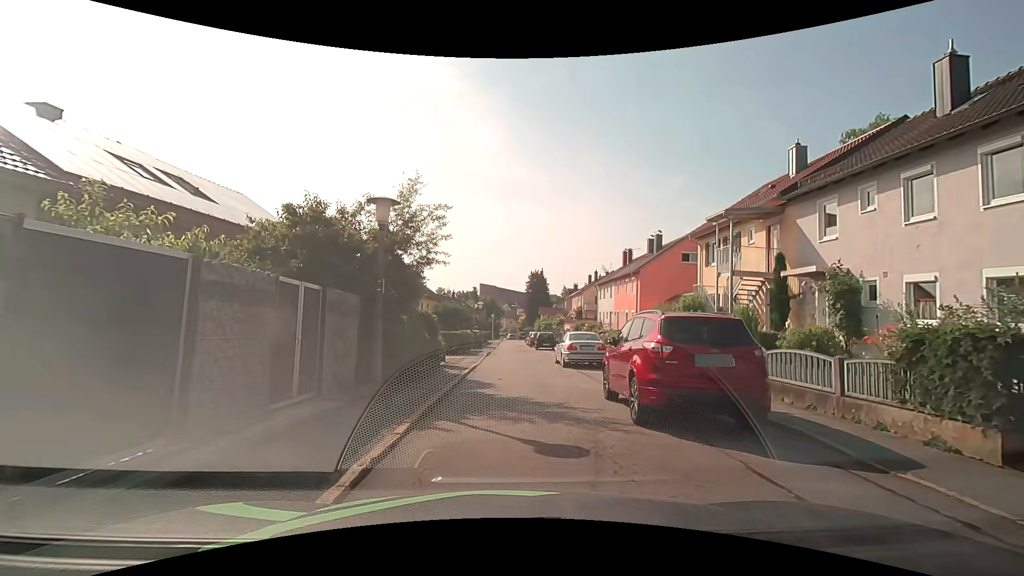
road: residential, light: Day
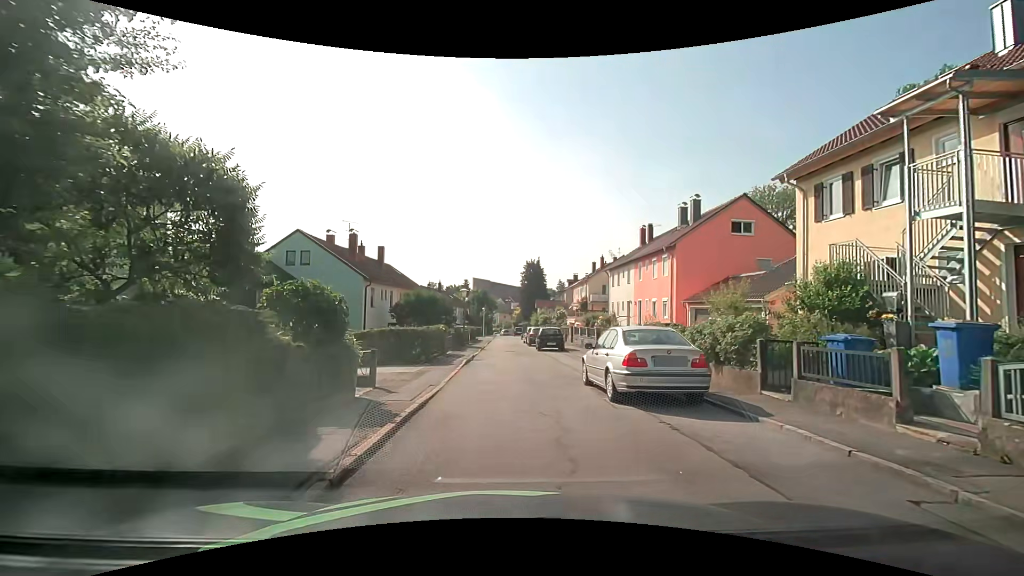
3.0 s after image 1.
(+0.2, +10.3) m; +1°
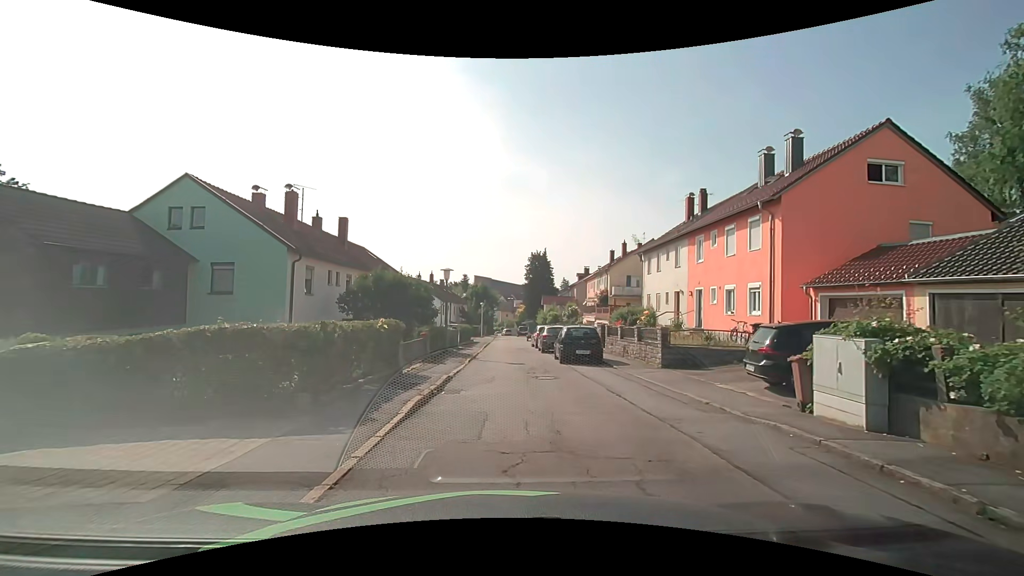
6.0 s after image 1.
(-0.1, +11.3) m; -1°
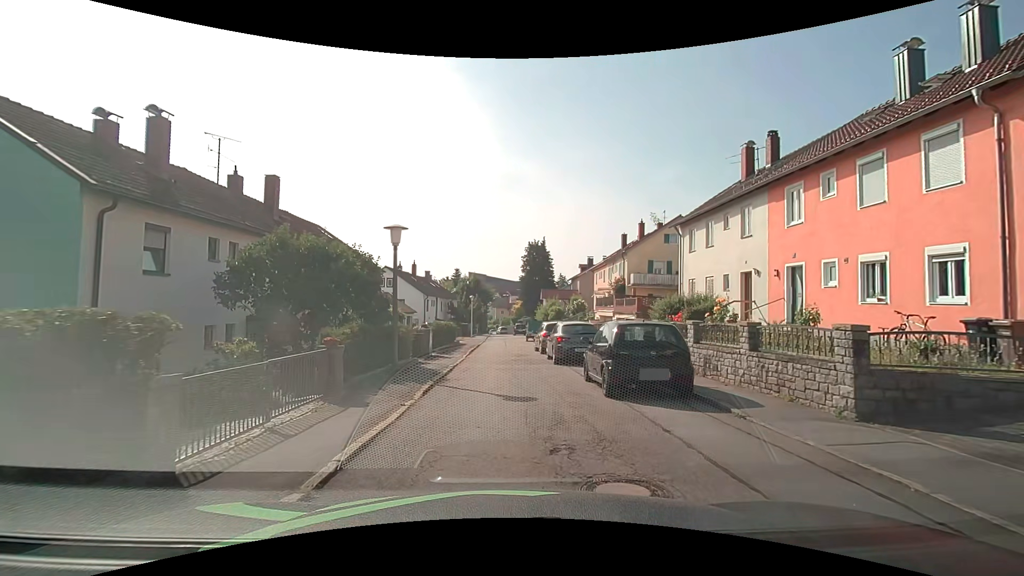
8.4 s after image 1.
(+0.2, +9.5) m; +1°
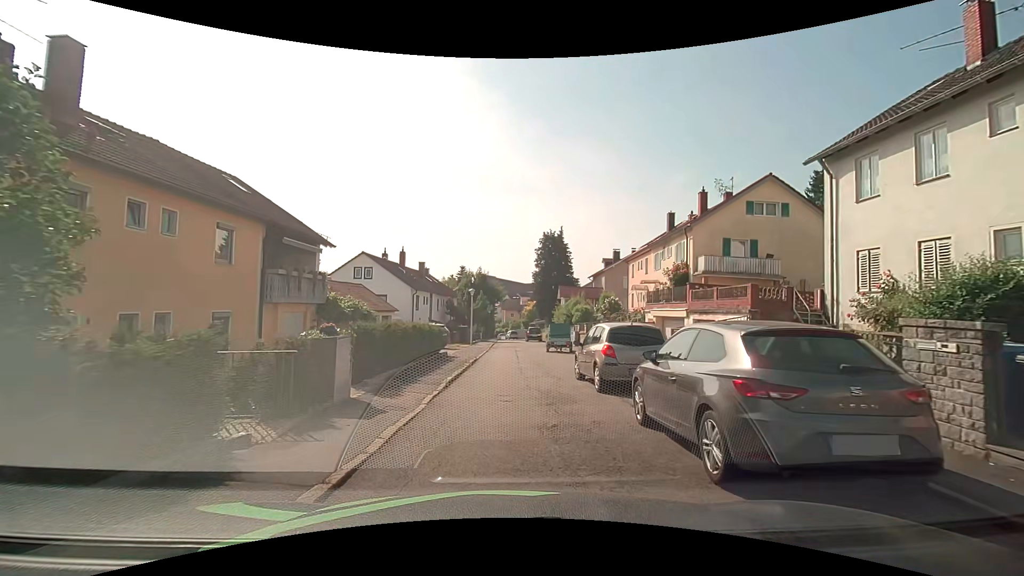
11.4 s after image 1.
(0.0, +12.4) m; 0°
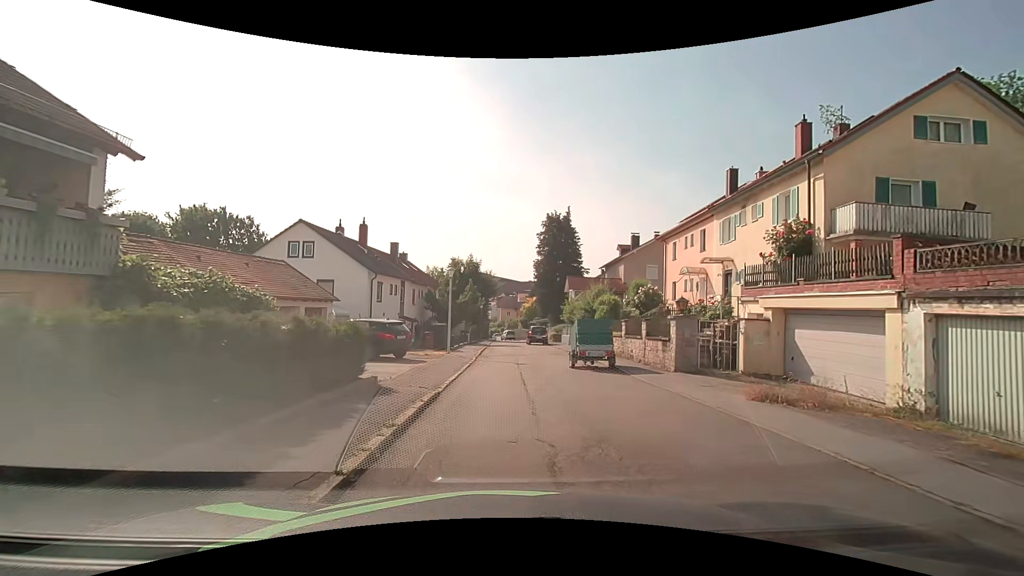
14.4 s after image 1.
(-0.2, +12.2) m; -1°
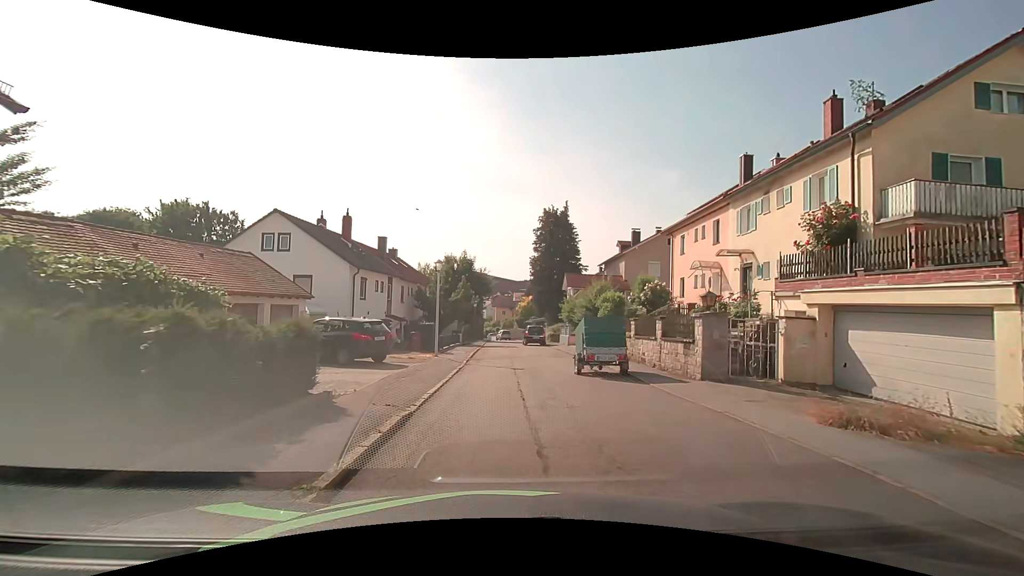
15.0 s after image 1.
(+0.1, +2.5) m; +1°
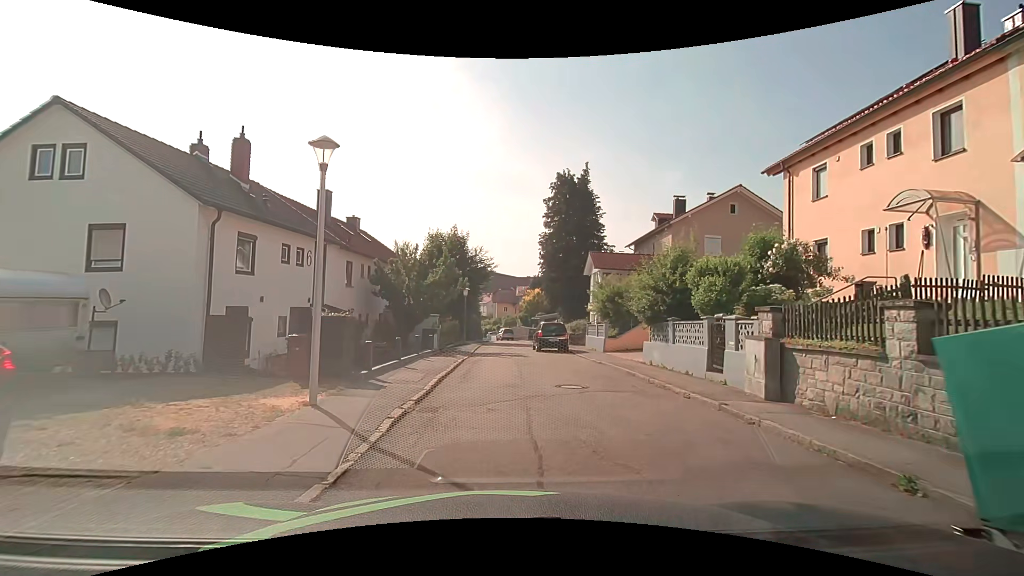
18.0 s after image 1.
(0.0, +13.6) m; 0°
(0, +10) (0, +20) (0, +30) (0, +40) (+1, +50) (+1, +60) (-2, +70) (-4, +79) (-5, +89) (-7, +99) m
